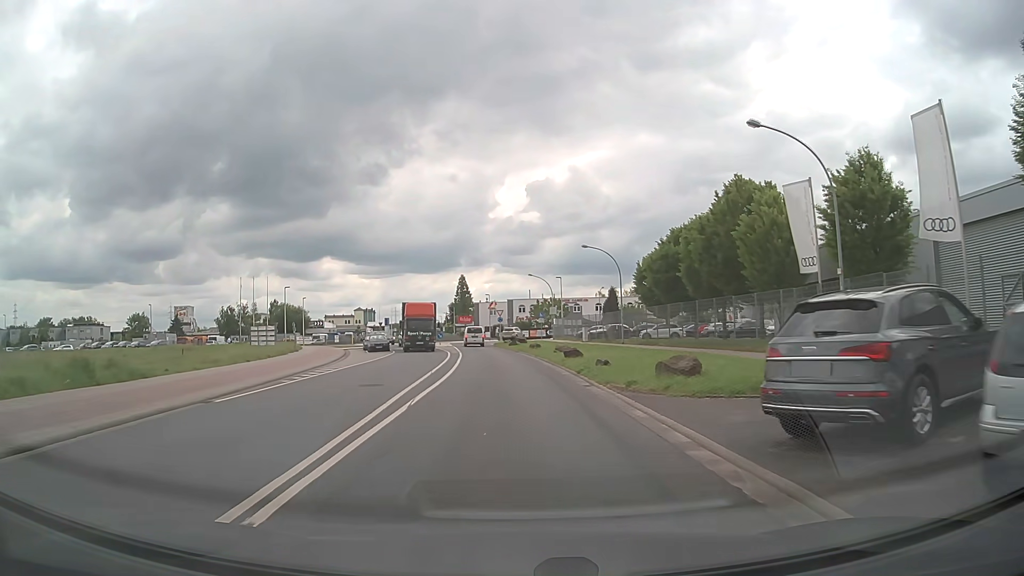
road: tertiary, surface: asphalt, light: Day
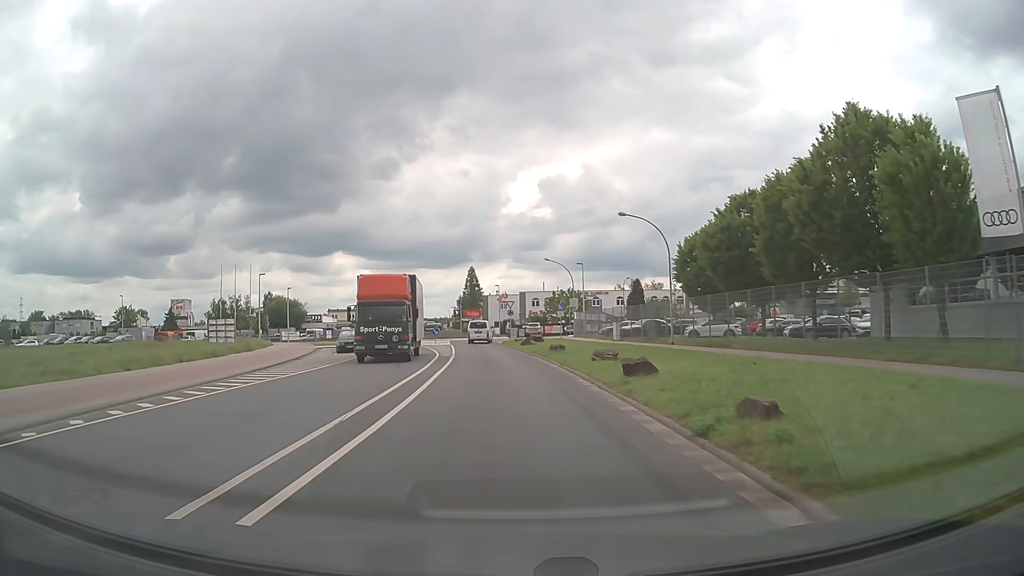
(-0.3, +12.8) m; -2°
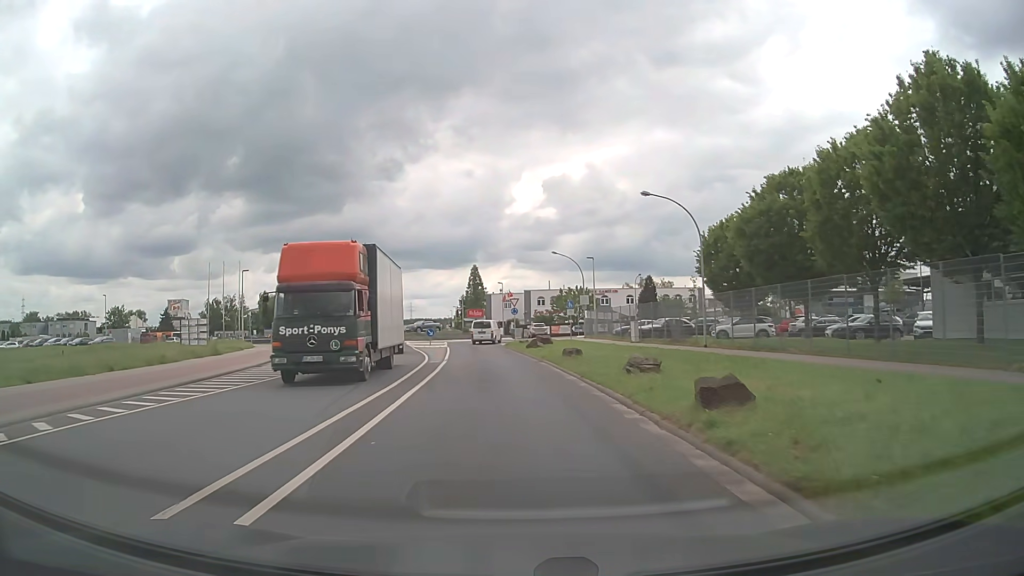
(0.0, +6.0) m; 0°
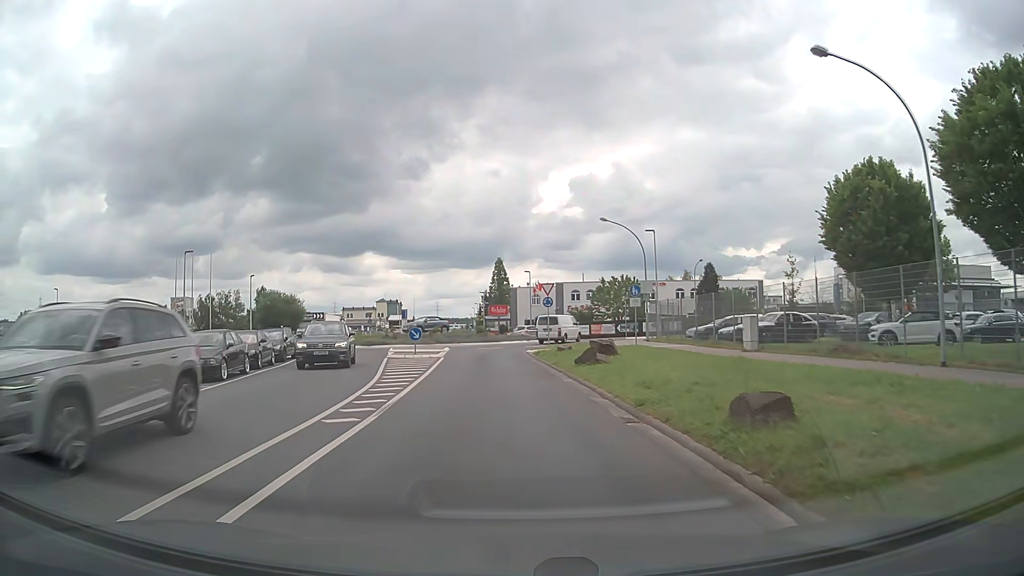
(-0.4, +18.1) m; -2°
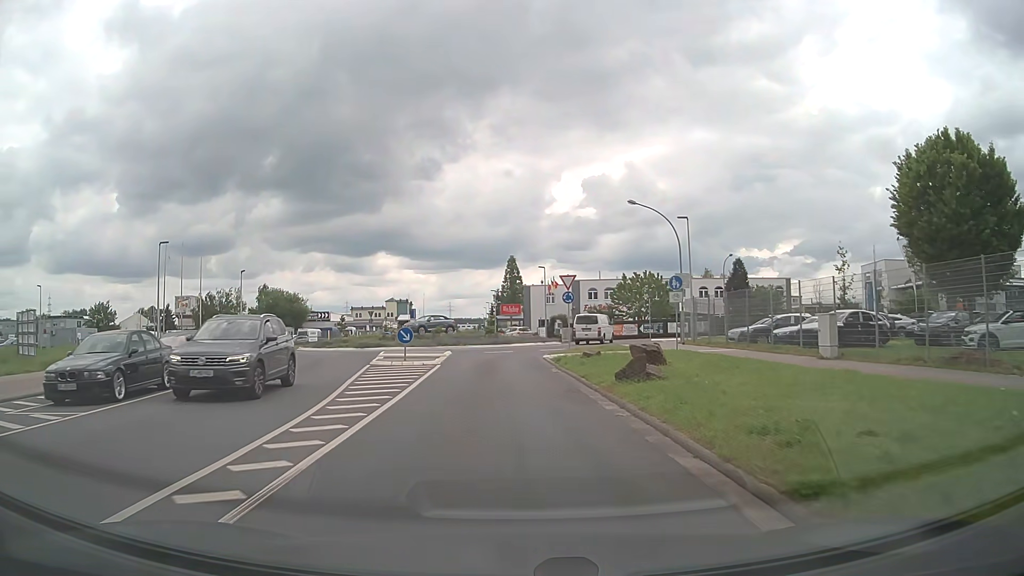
(-0.1, +6.0) m; -2°
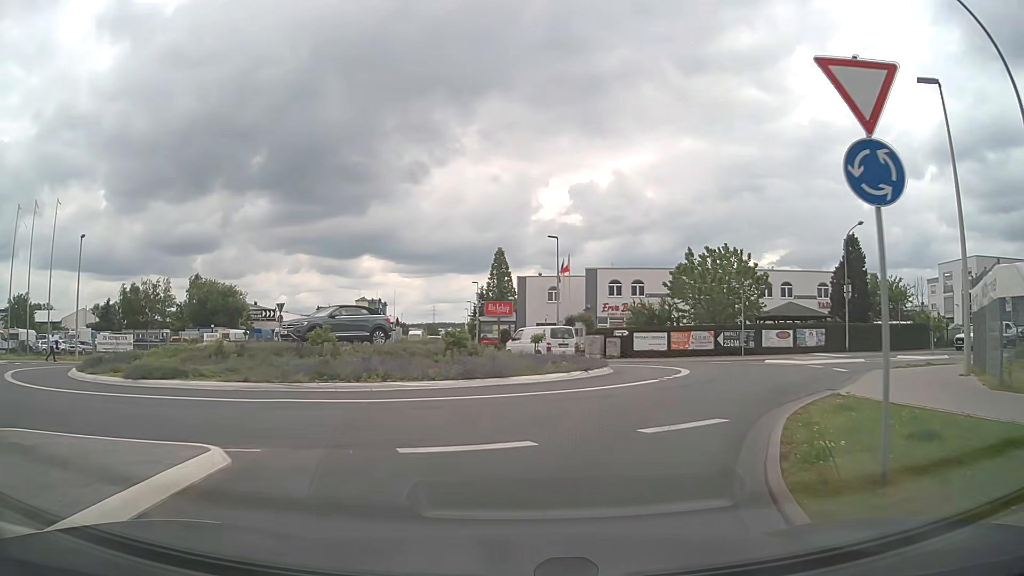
(-0.5, +26.8) m; +2°
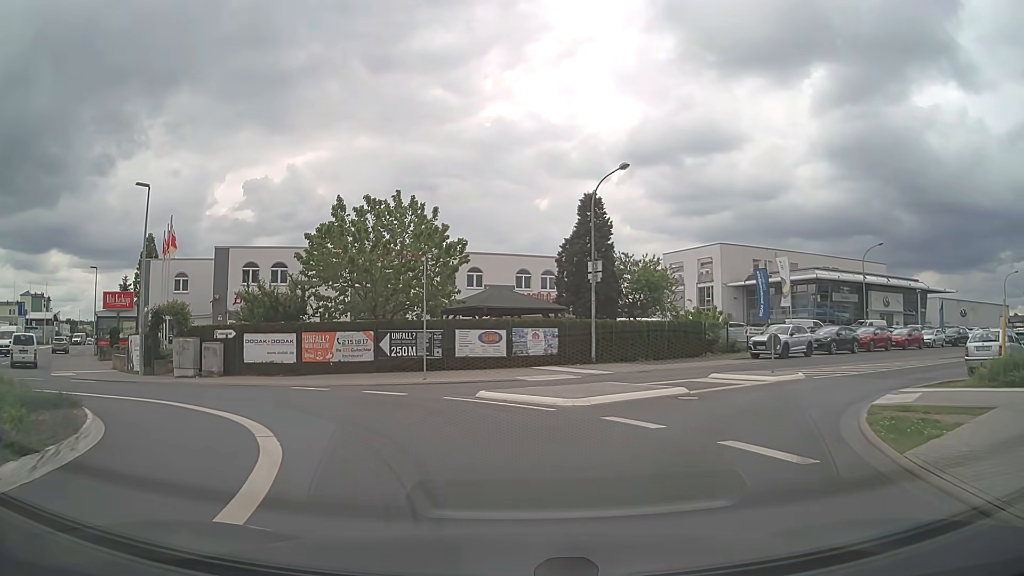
(+3.6, +15.0) m; +28°
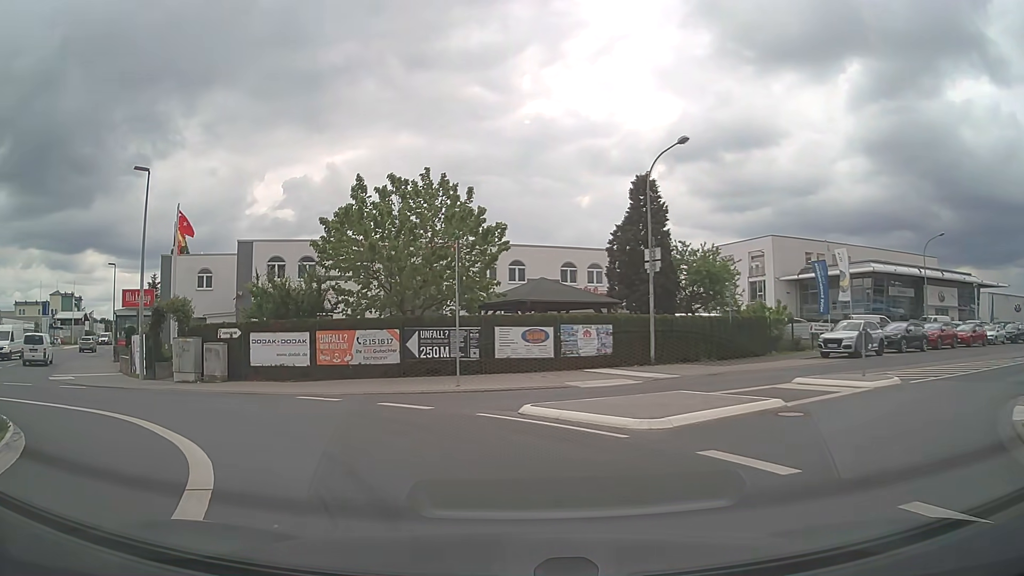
(-0.1, +3.3) m; -4°
